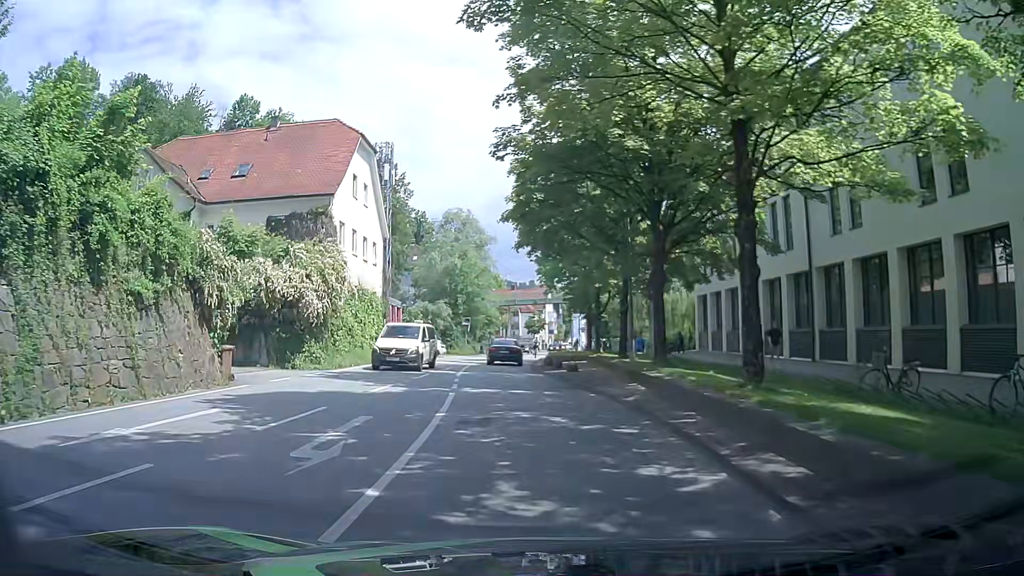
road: tertiary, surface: asphalt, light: Day
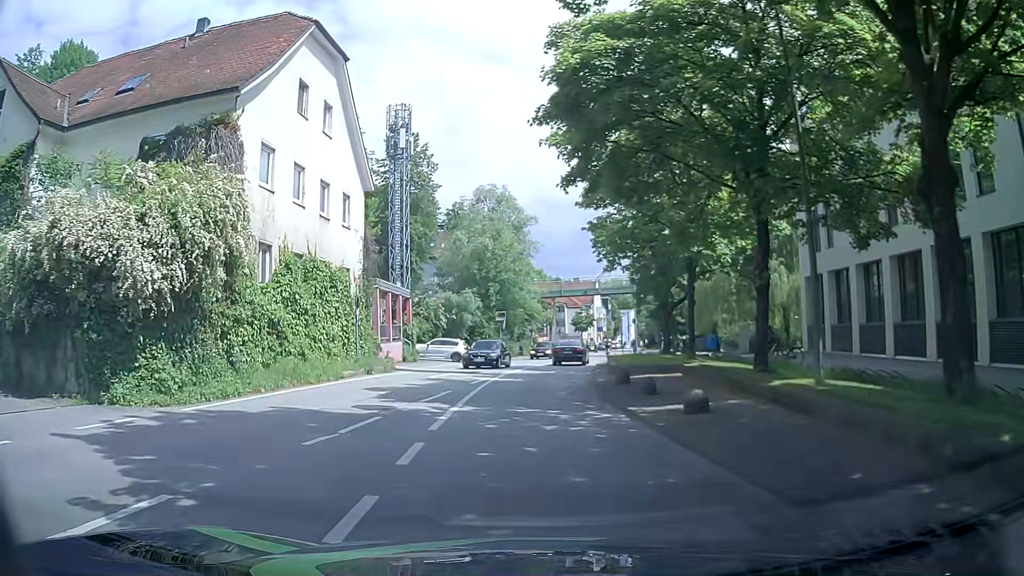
(-0.4, +13.4) m; -4°
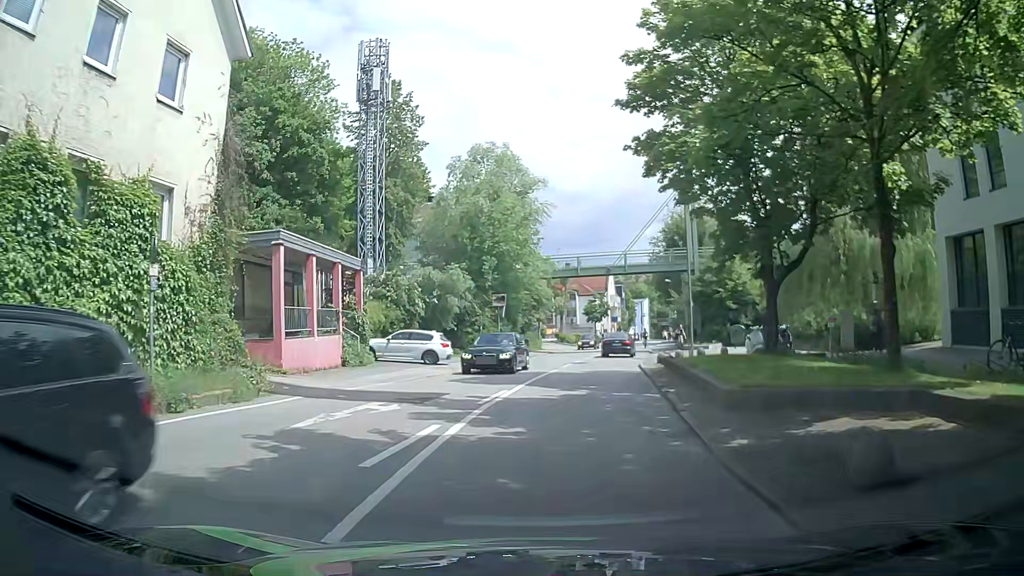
(-0.2, +13.6) m; -1°
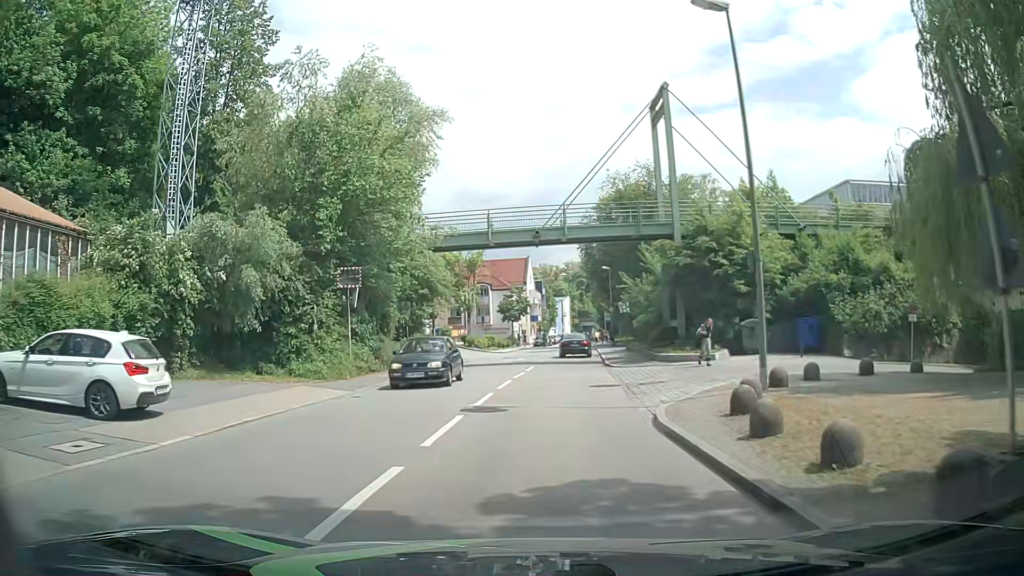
(+1.2, +18.5) m; +8°
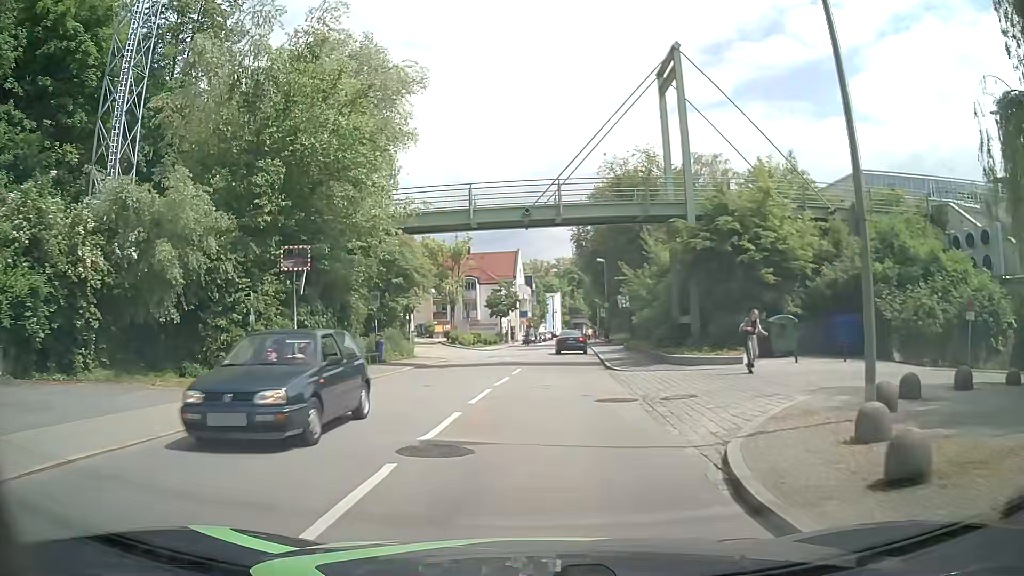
(0.0, +4.7) m; 0°
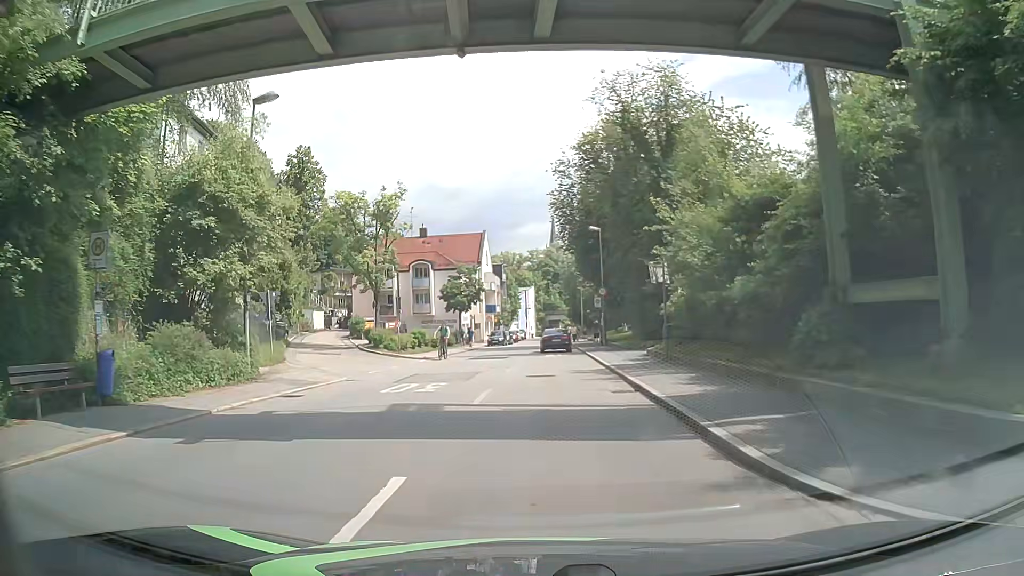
(+0.4, +18.8) m; +2°
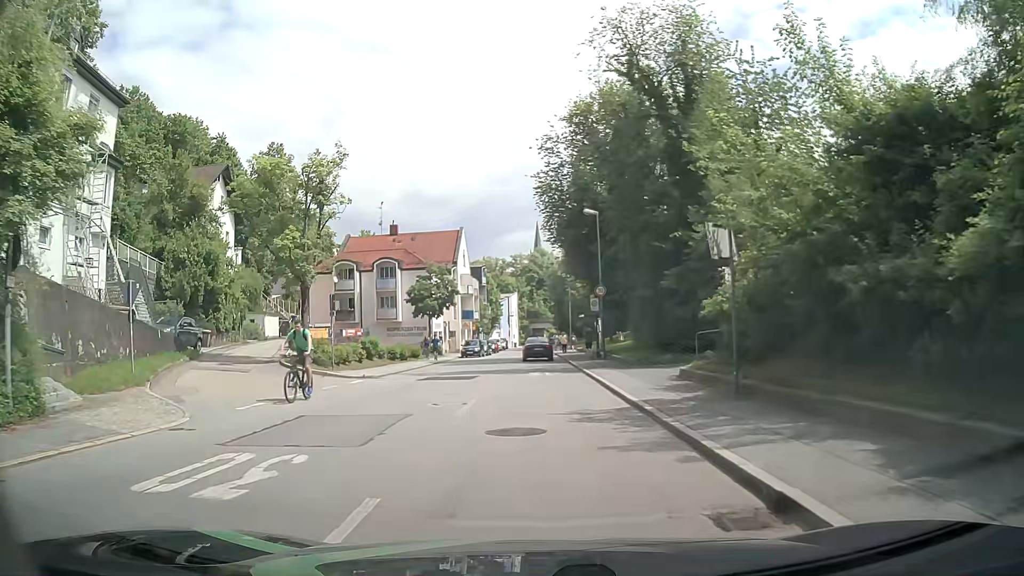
(+0.1, +9.3) m; +2°
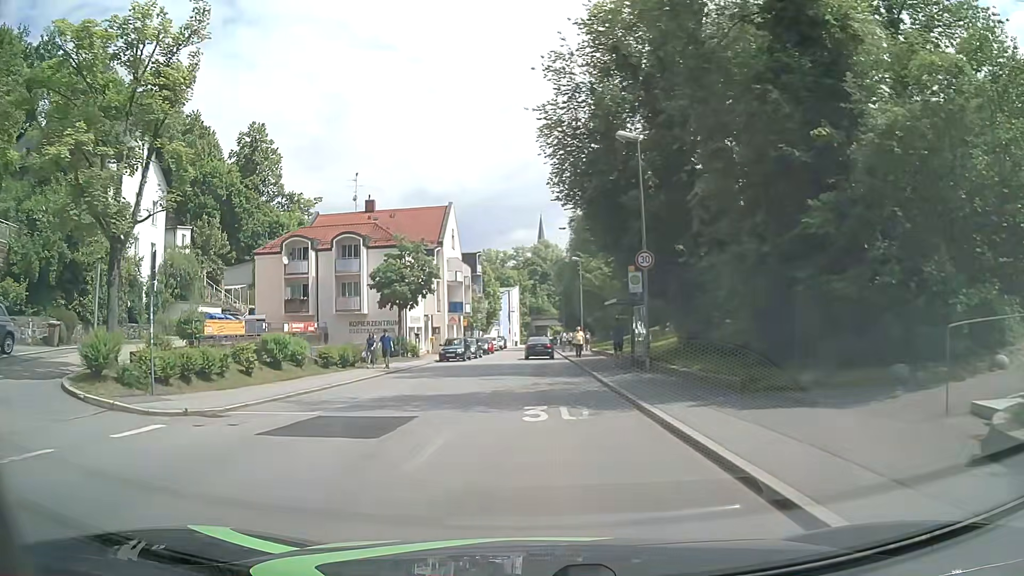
(-0.3, +13.8) m; -1°
(0, +10) (0, +20) (0, +30) (0, +40) (0, +50) (0, +60) (0, +70) (0, +80) (0, +90) (0, +100) m
